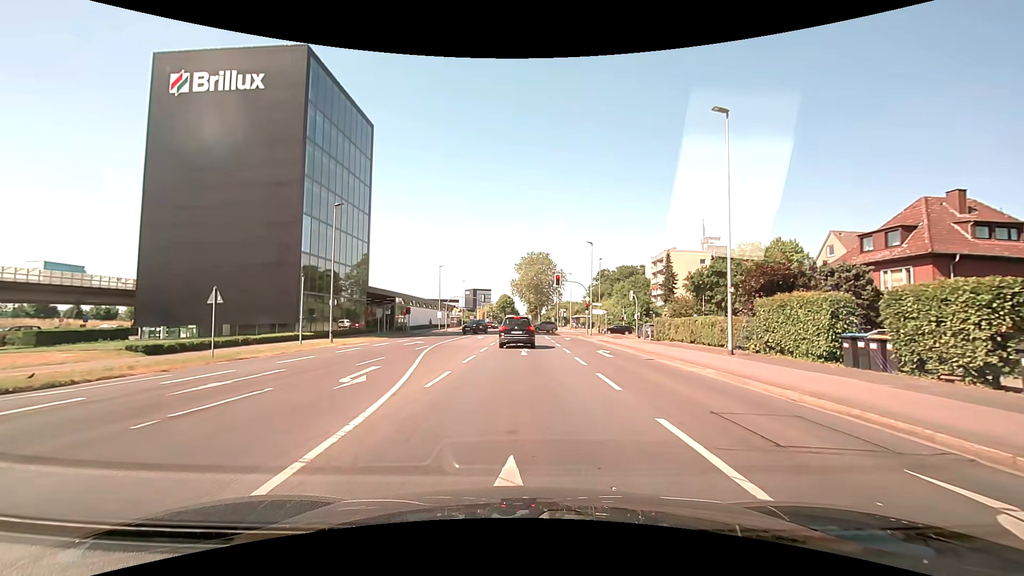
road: secondary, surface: asphalt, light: Day
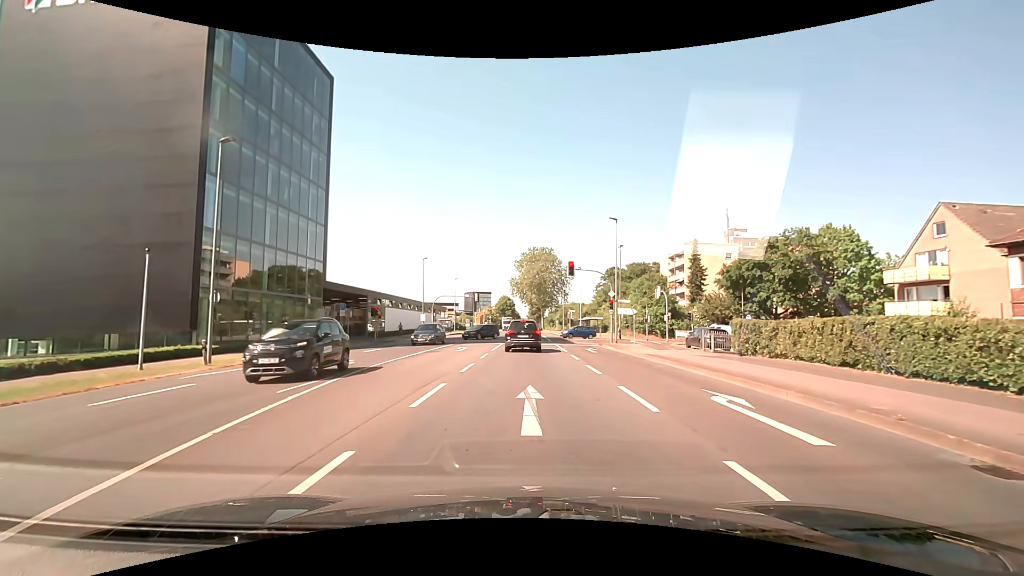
(+0.1, +14.1) m; +1°
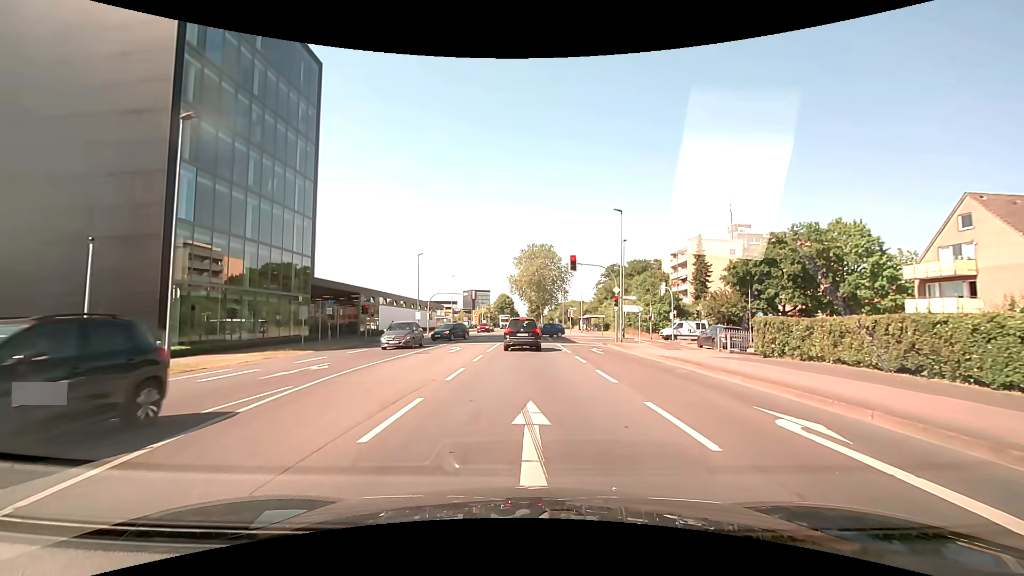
(0.0, +2.5) m; 0°
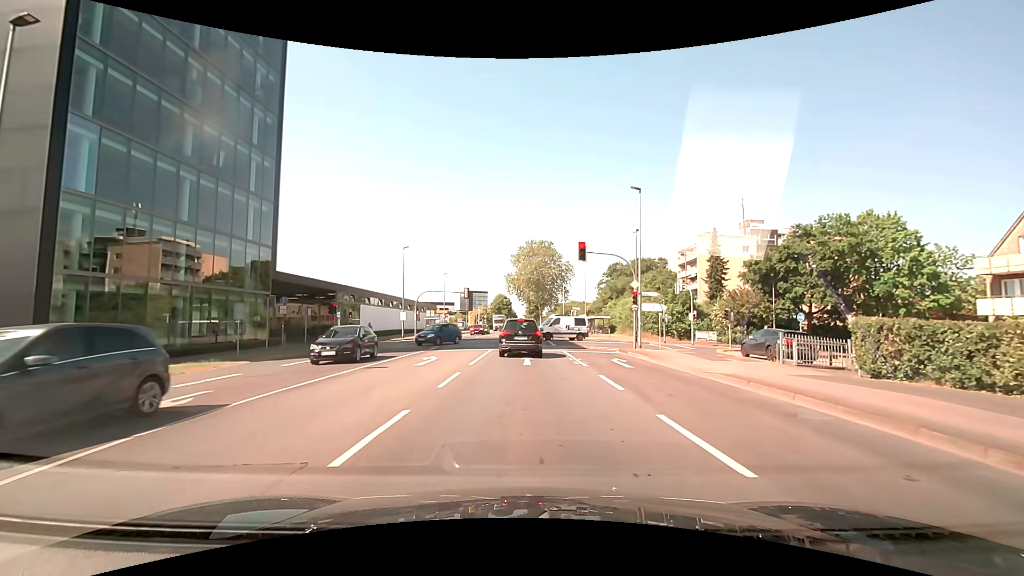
(0.0, +6.9) m; 0°
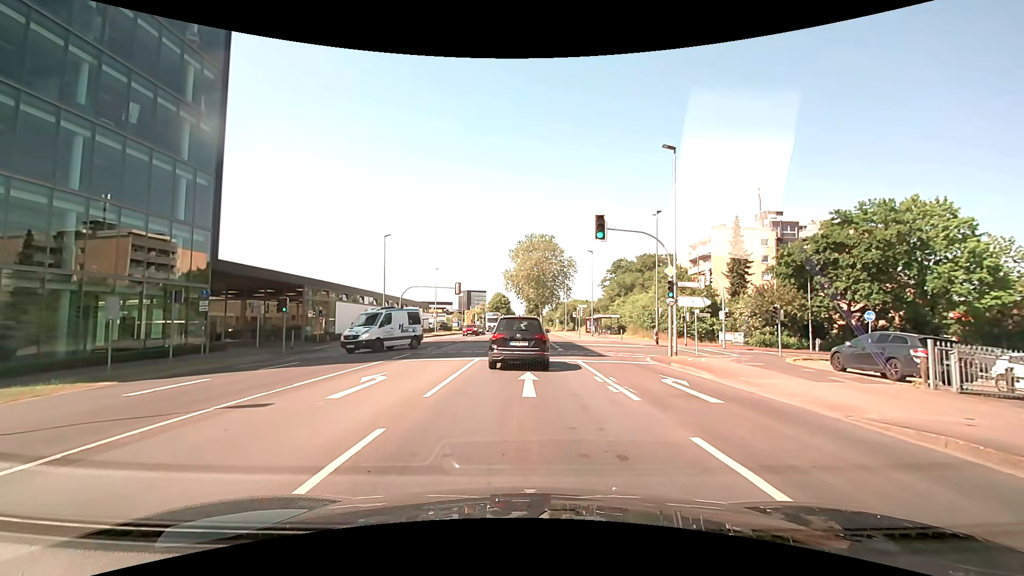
(0.0, +7.5) m; +1°
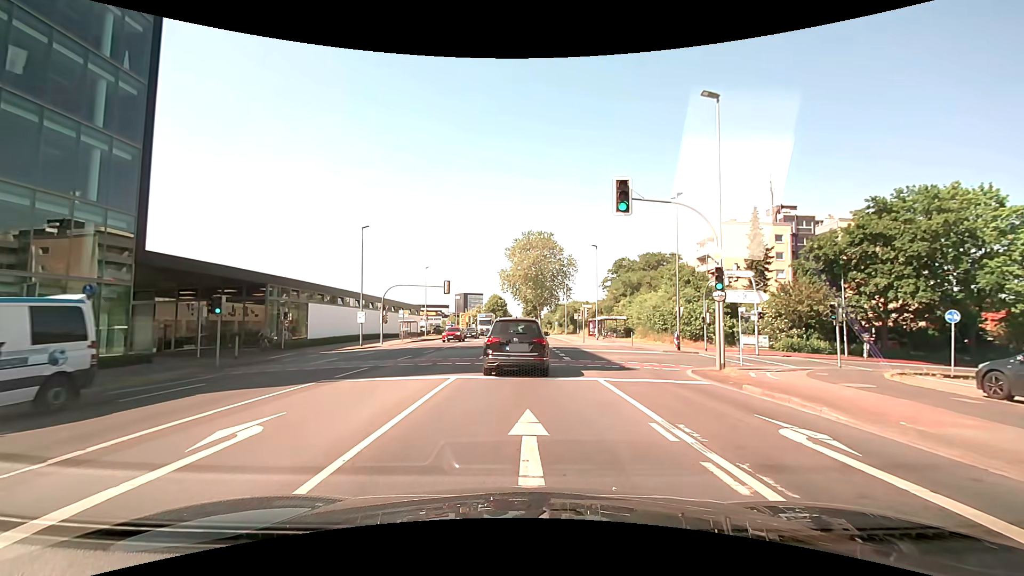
(0.0, +6.1) m; 0°
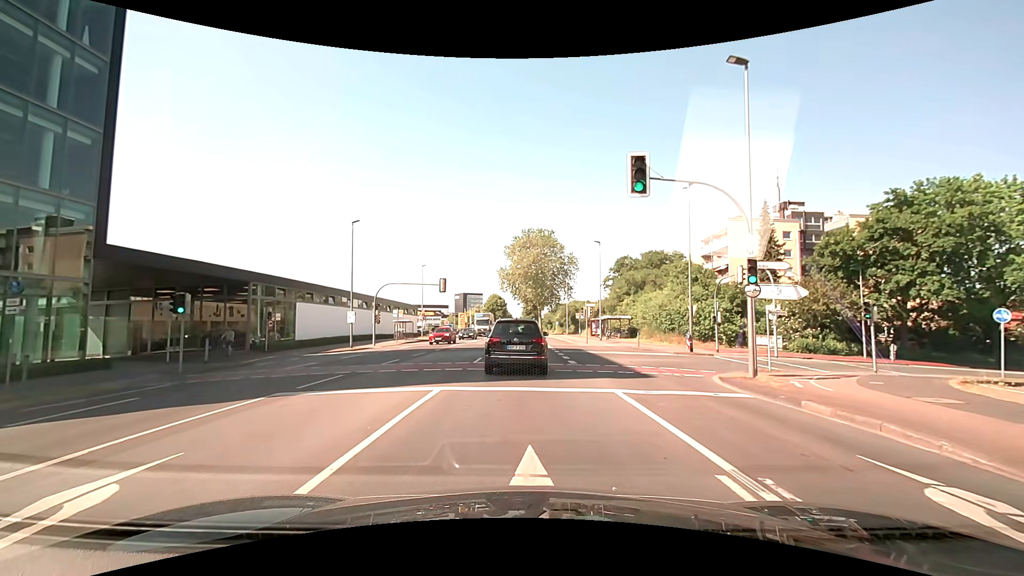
(0.0, +2.6) m; -1°
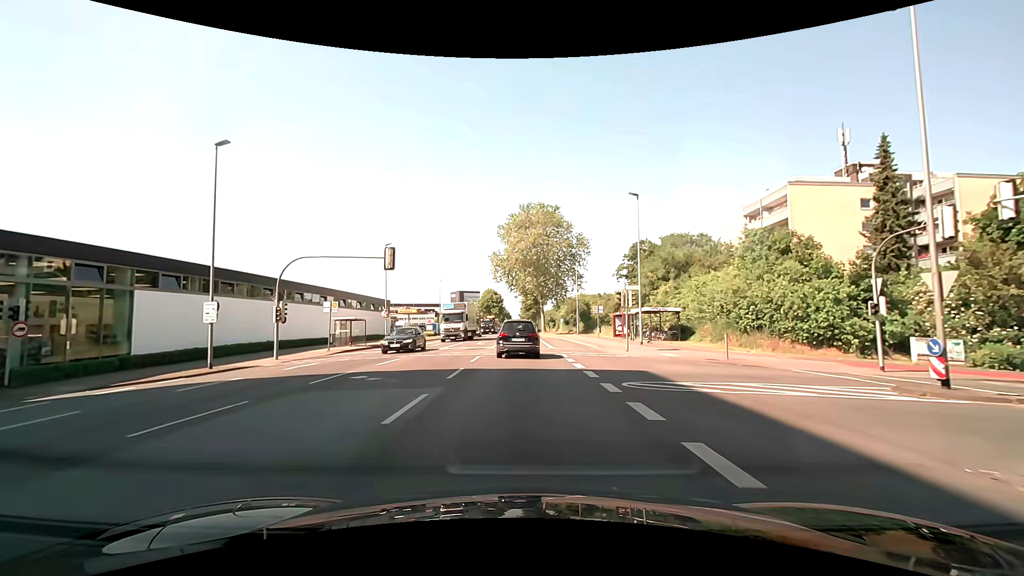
(+0.2, +18.7) m; +1°
(0, +10) (0, +20) (0, +30) (0, +40) (0, +50) (0, +60) (0, +70) (0, +80) (0, +90) (0, +100) m
